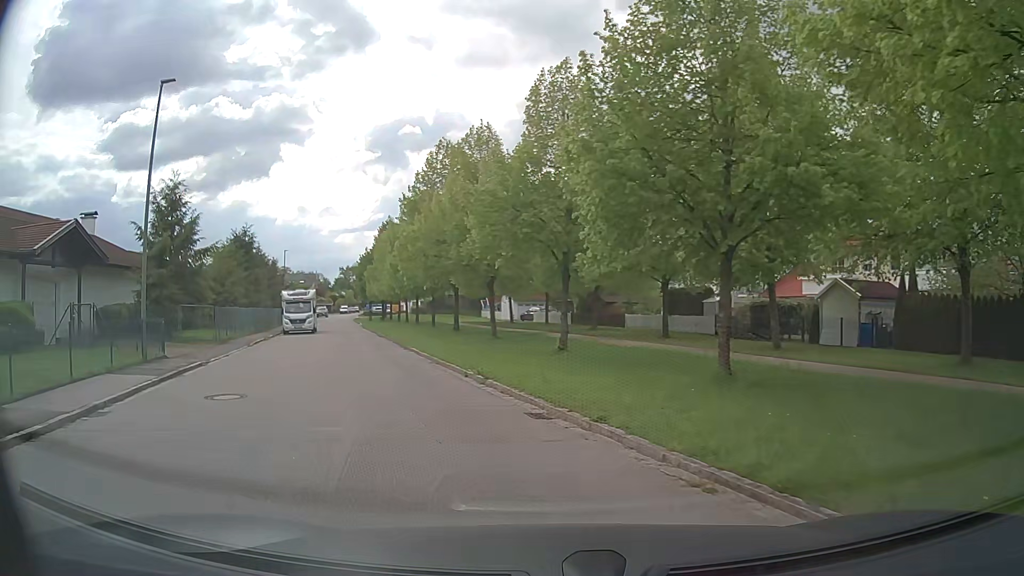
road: residential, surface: asphalt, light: Day
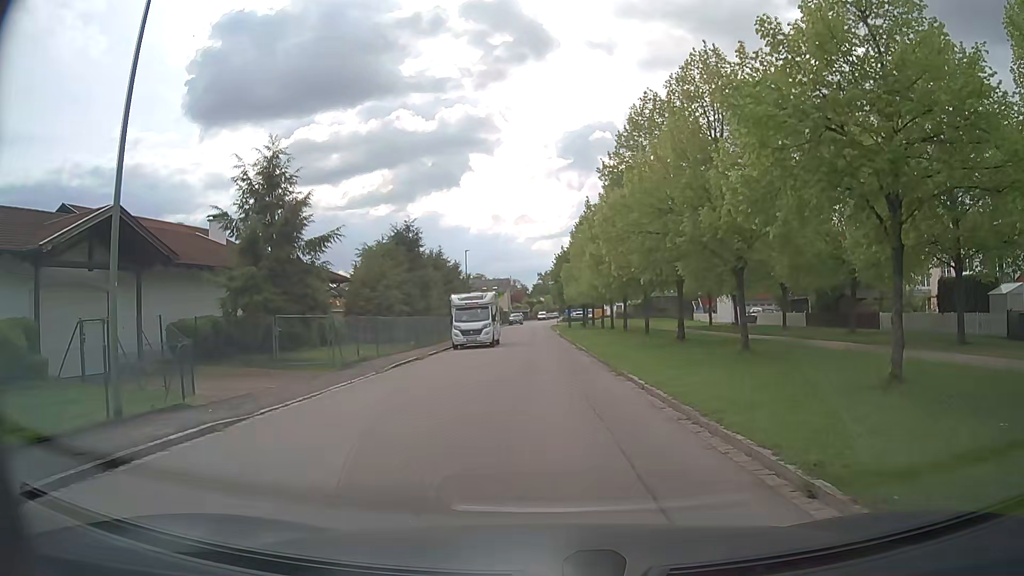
(-1.7, +9.4) m; -16°
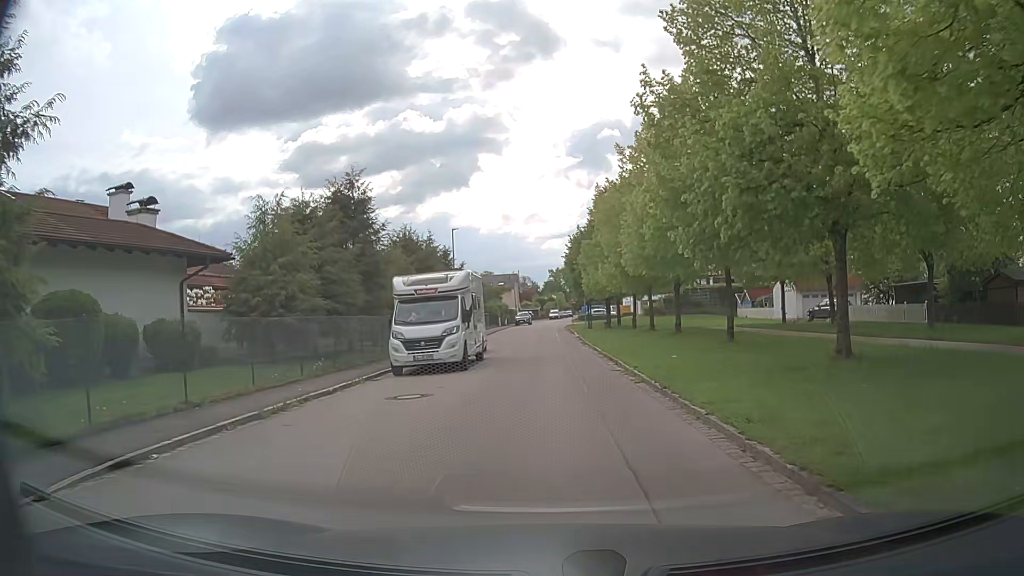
(-0.4, +15.7) m; -2°
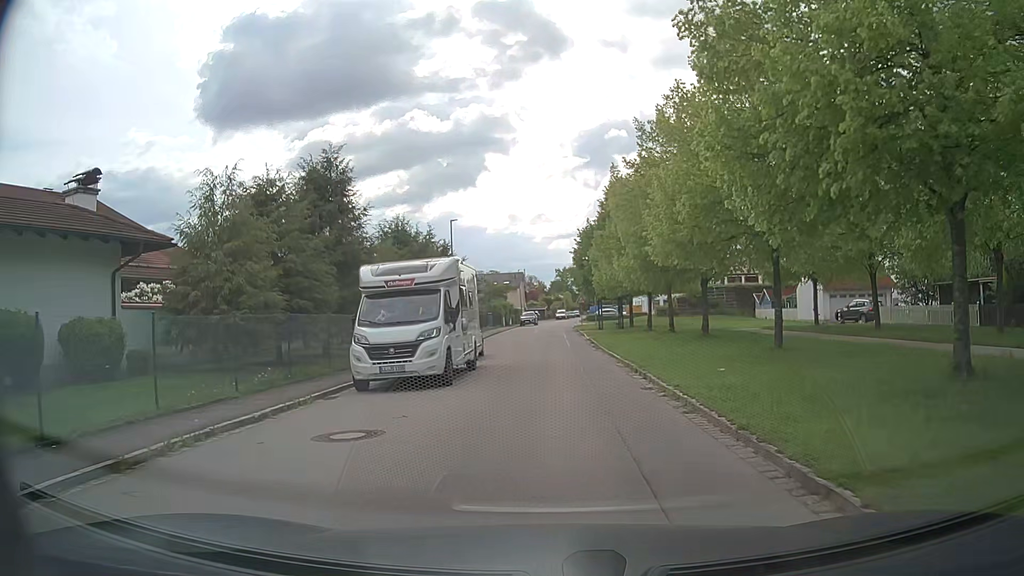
(0.0, +4.3) m; 0°
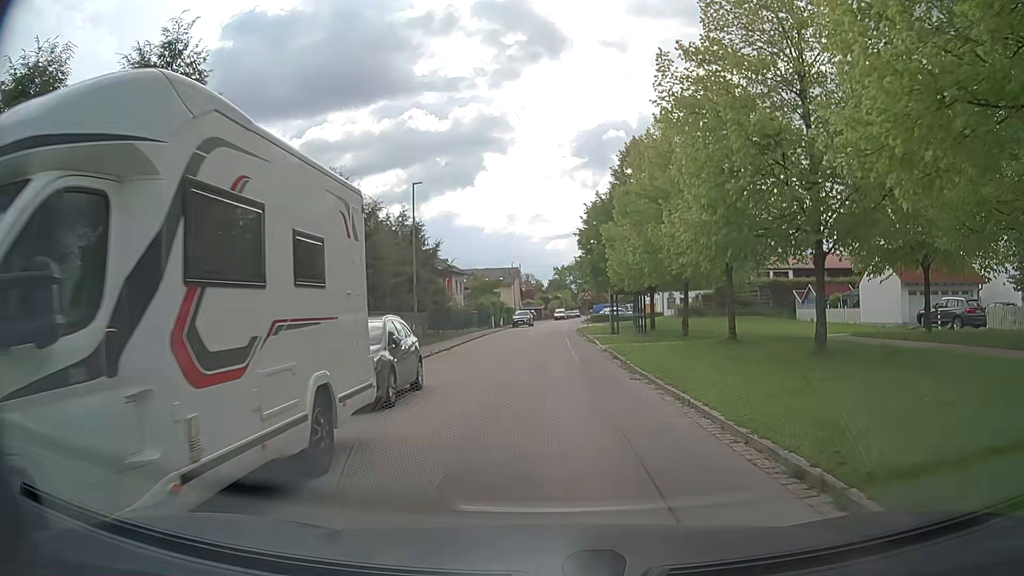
(0.0, +12.2) m; 0°
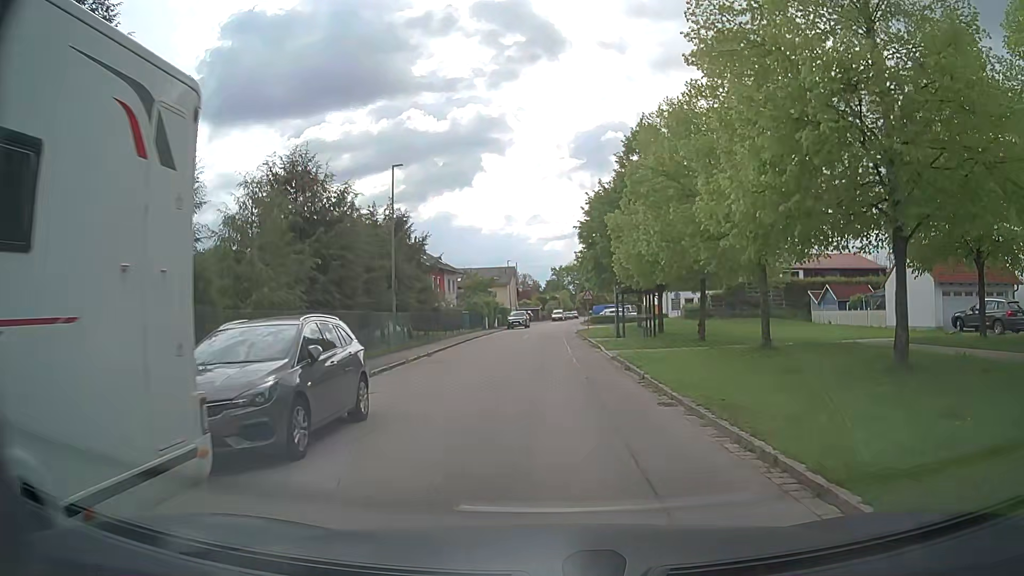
(0.0, +4.0) m; +1°
